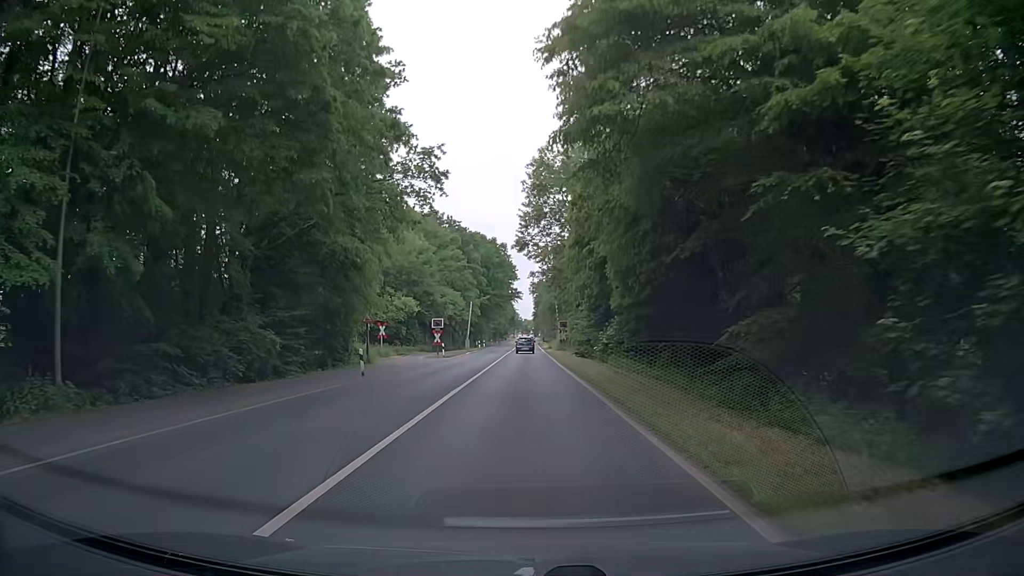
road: secondary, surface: asphalt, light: Day
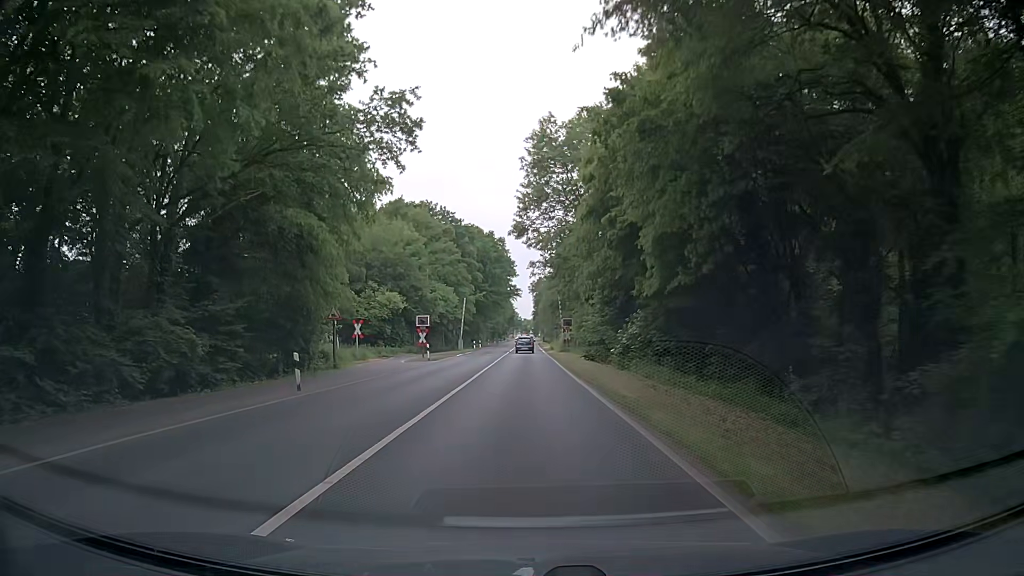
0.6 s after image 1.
(-0.1, +7.6) m; -1°
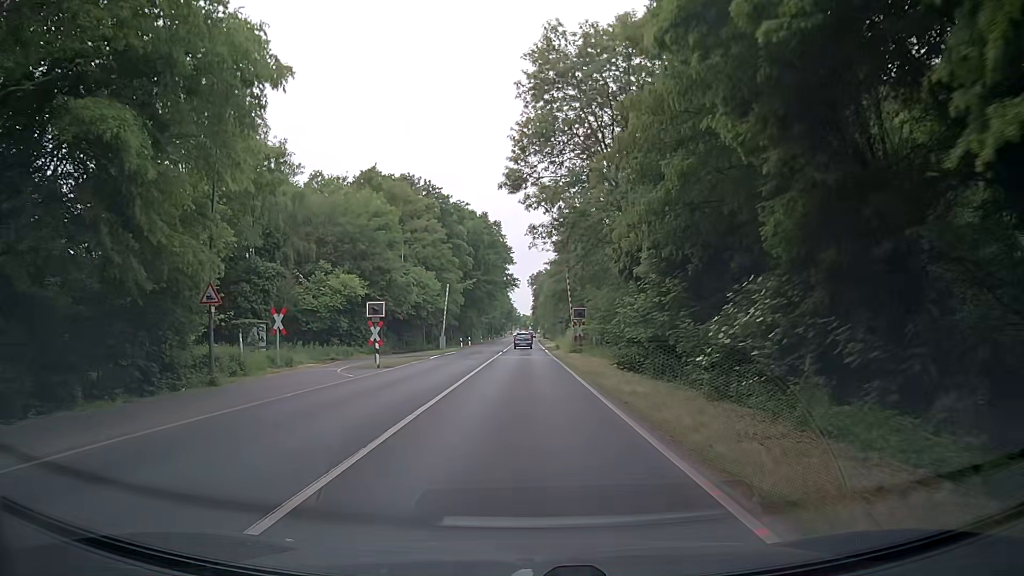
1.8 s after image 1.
(-0.1, +14.7) m; 0°
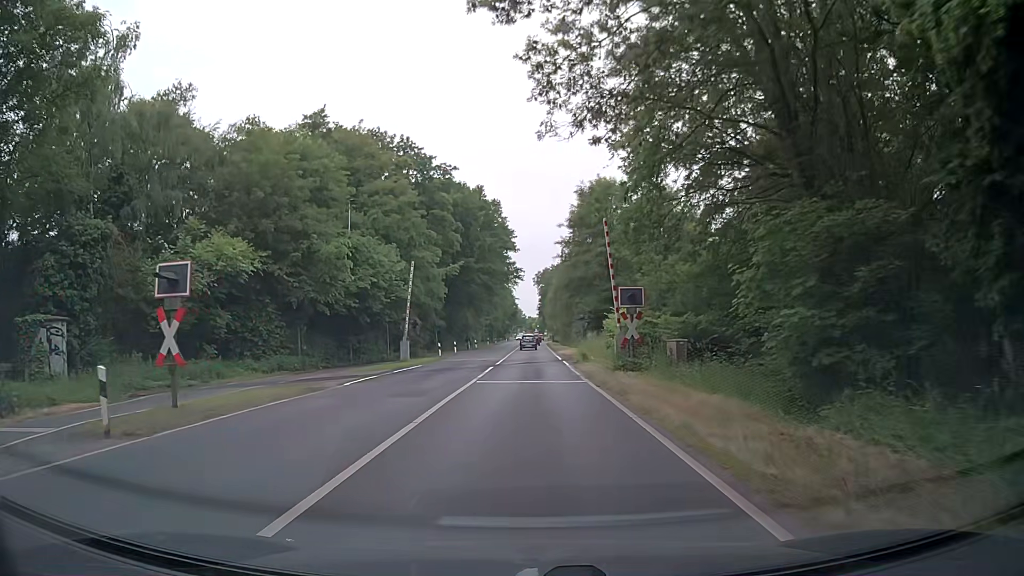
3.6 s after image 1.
(-0.2, +20.4) m; 0°
(0, +10) (0, +20) (0, +30) (0, +40) (0, +50) (0, +60) (0, +70) (0, +80) (0, +90) (0, +100) m
